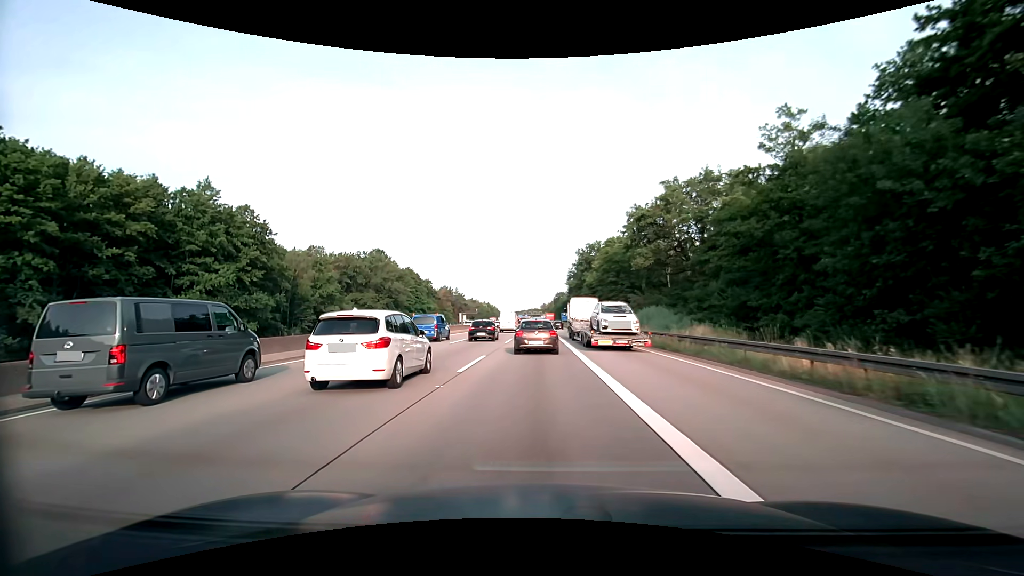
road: motorway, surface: asphalt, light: Day
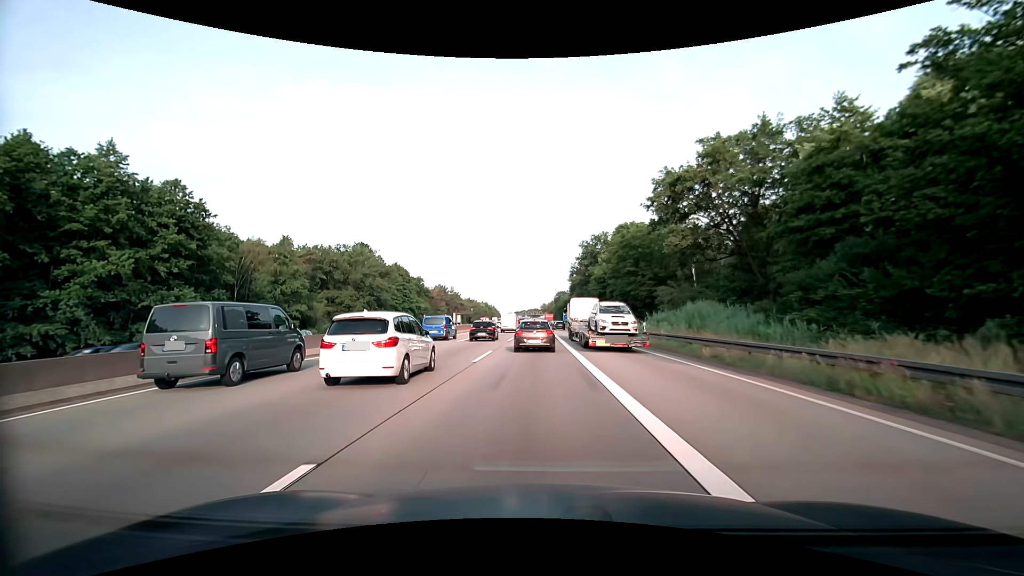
(0.0, +14.6) m; 0°
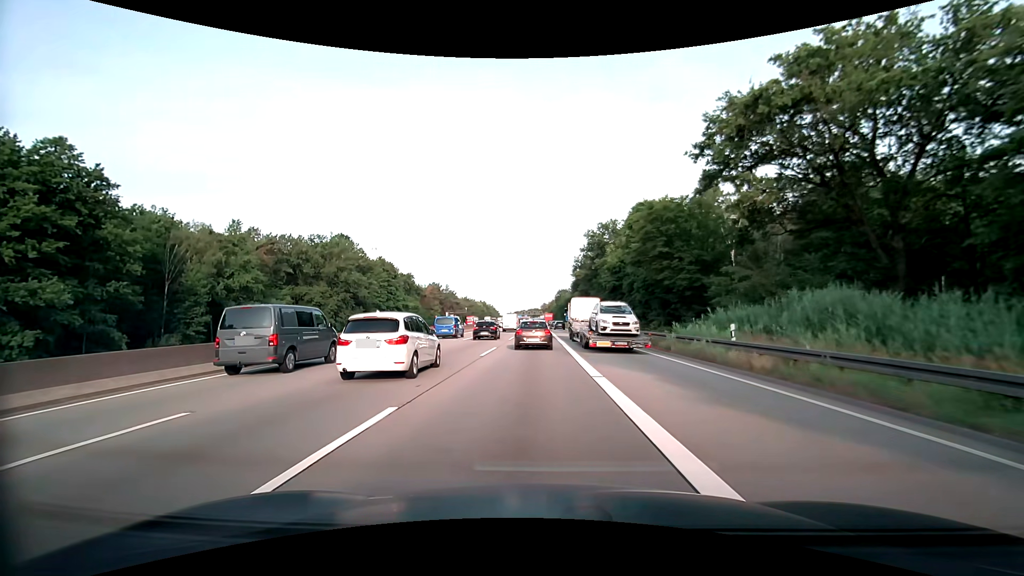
(0.0, +15.0) m; 0°
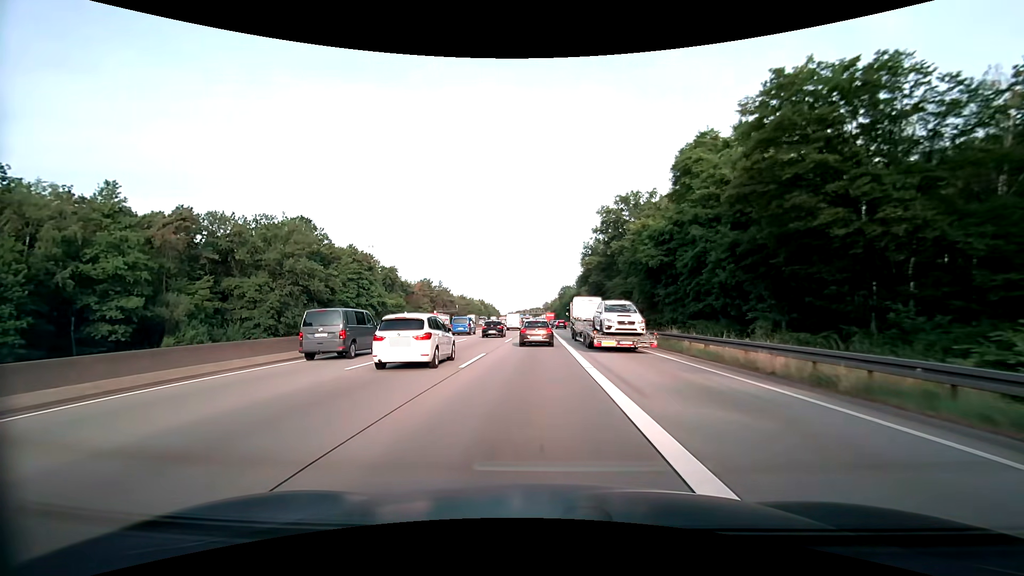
(-0.1, +23.0) m; 0°
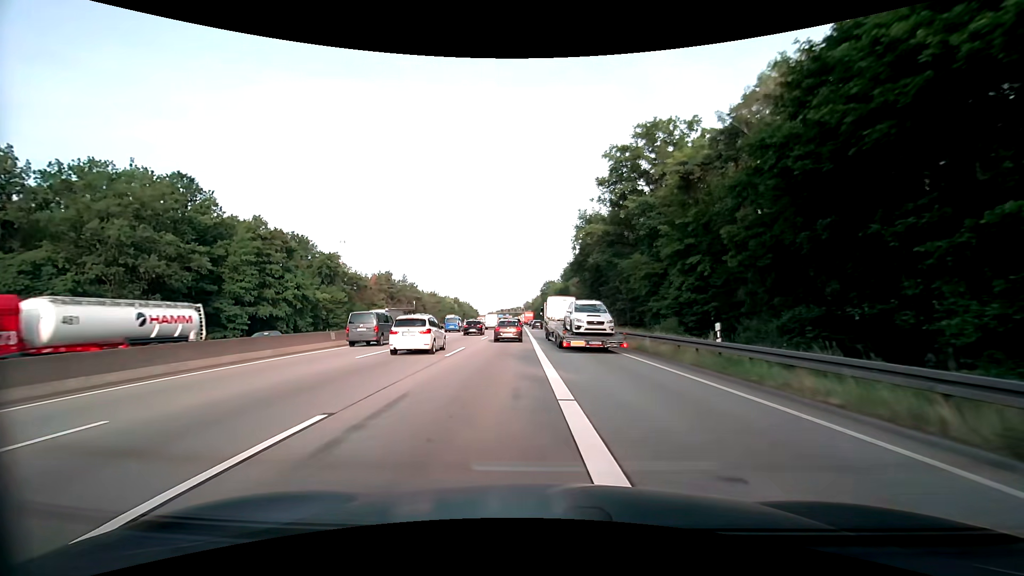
(+0.4, +31.4) m; +2°
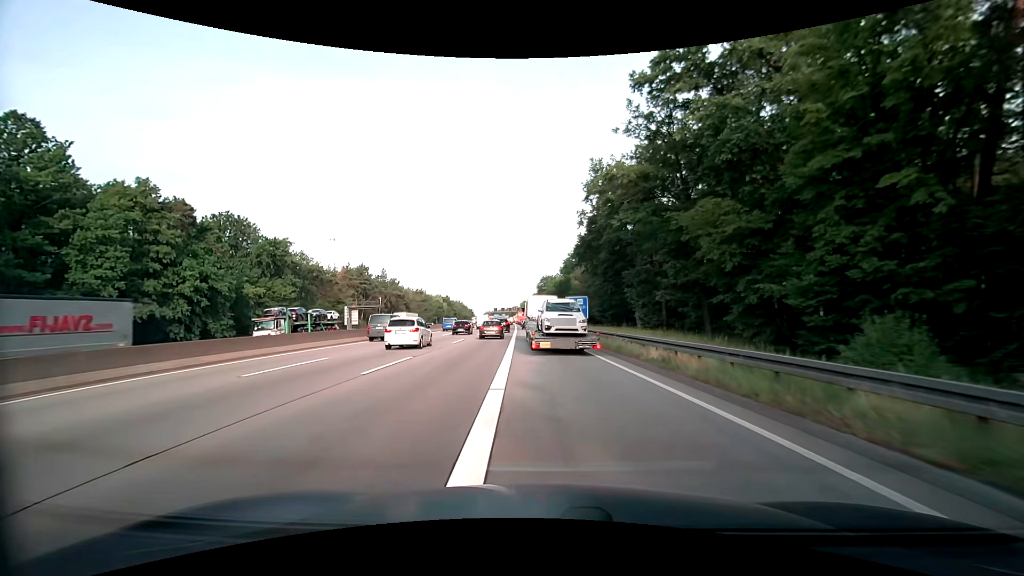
(+0.3, +24.0) m; 0°
